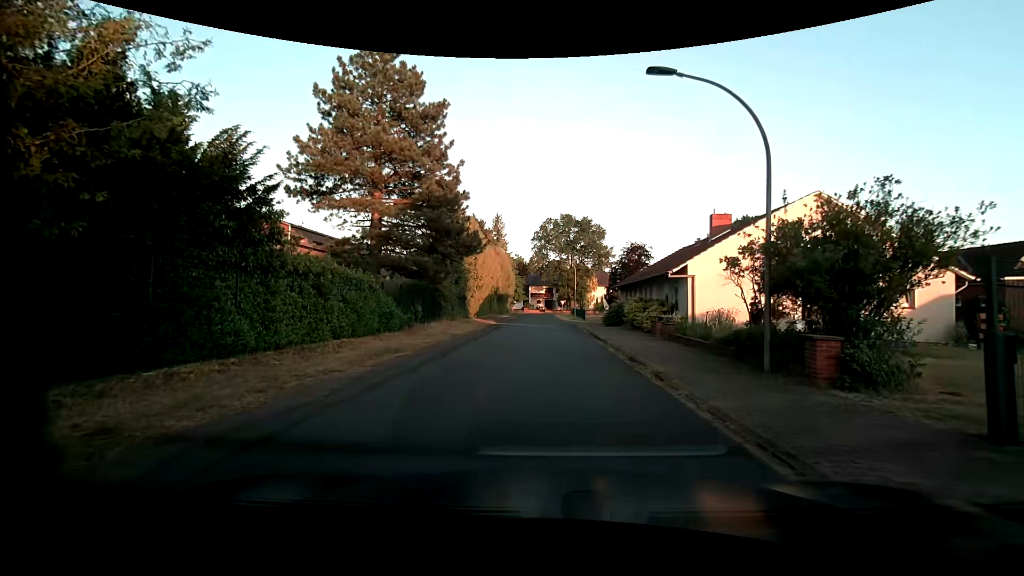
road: unclassified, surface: asphalt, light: Day
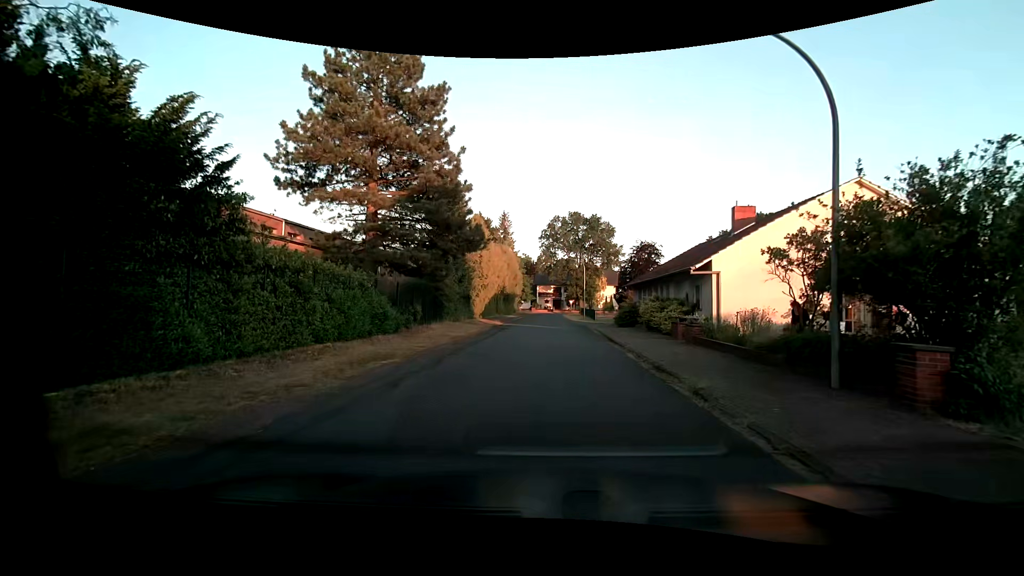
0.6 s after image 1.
(0.0, +1.9) m; -2°
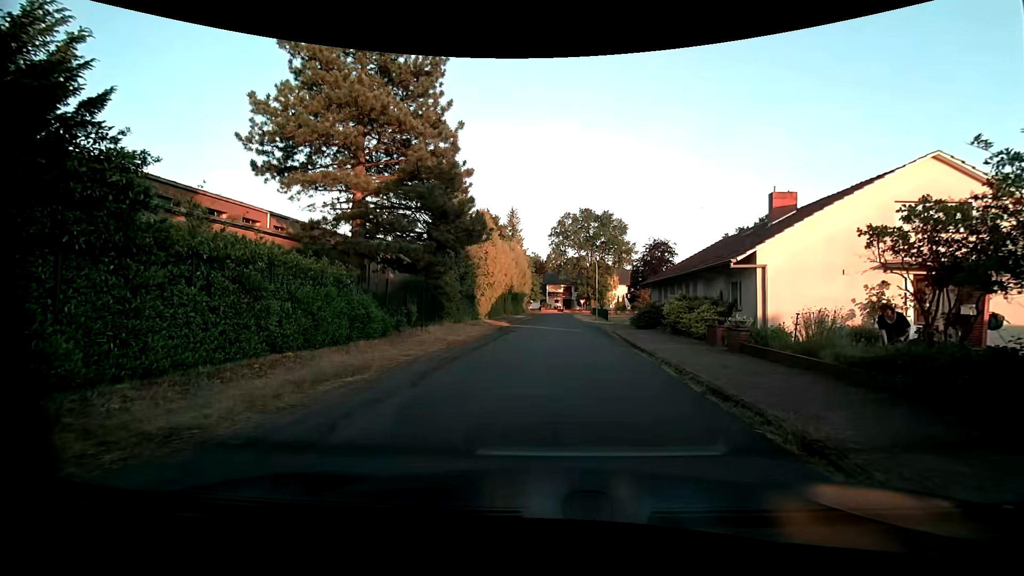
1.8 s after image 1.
(0.0, +2.8) m; -1°
